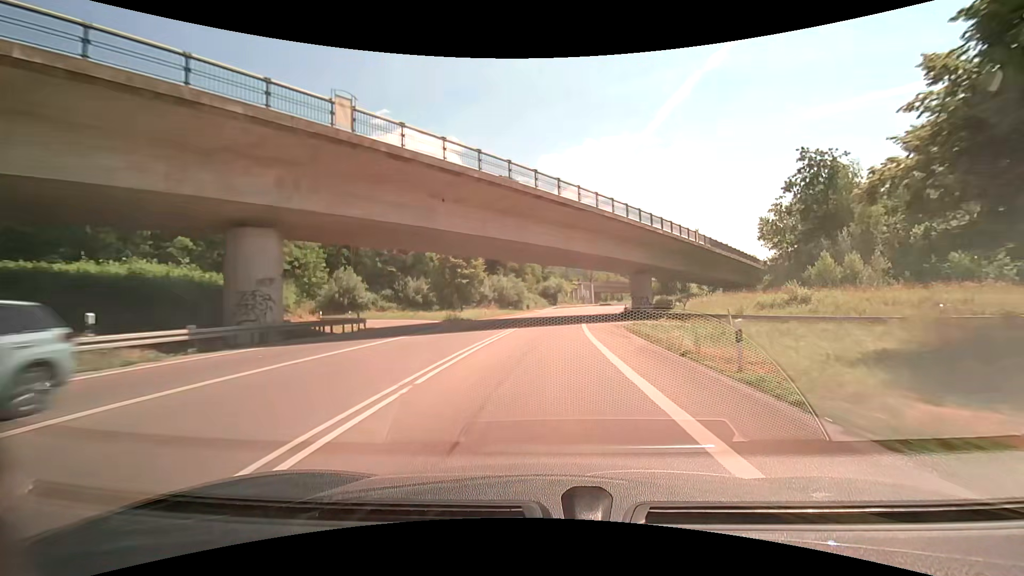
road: trunk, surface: asphalt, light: Day
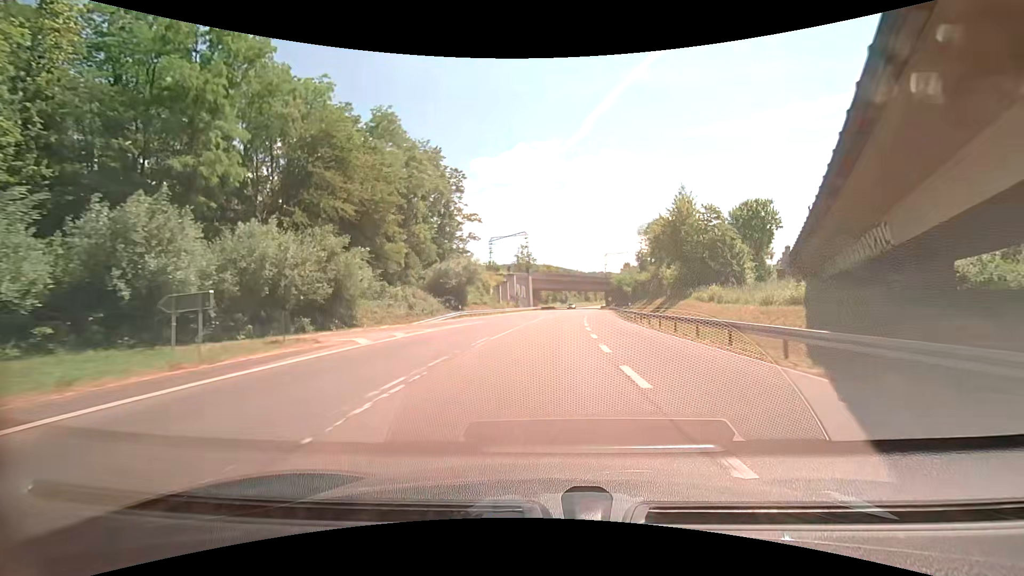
(+4.2, +63.3) m; +8°
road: primary
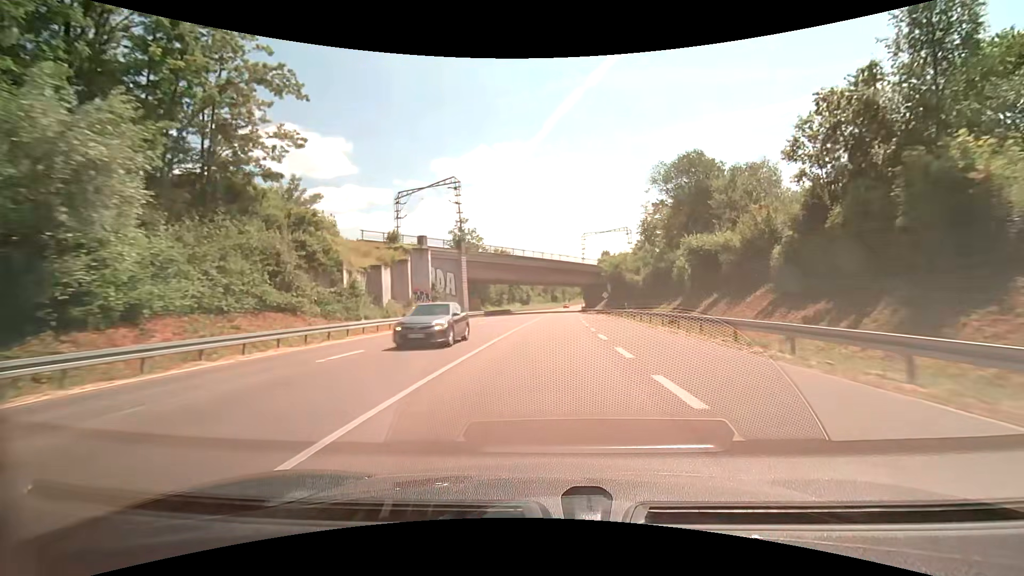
(+1.9, +48.3) m; +4°
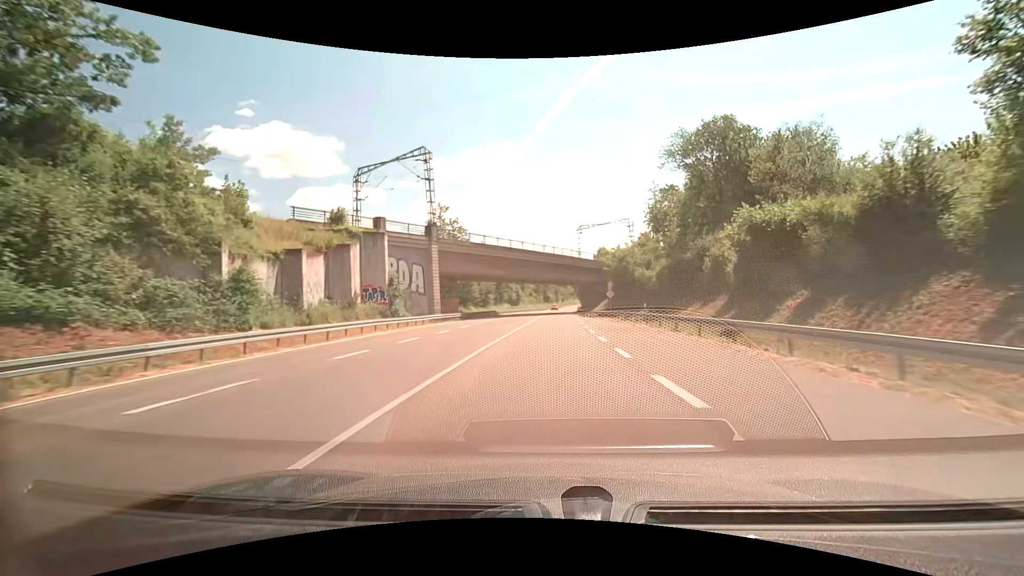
(+0.1, +11.8) m; +1°
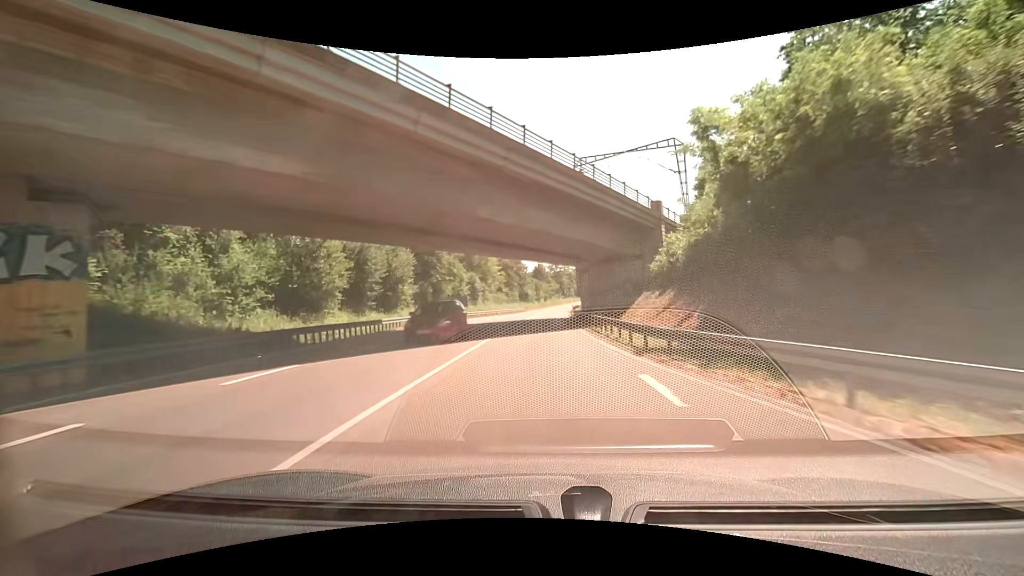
(+1.0, +46.1) m; +2°
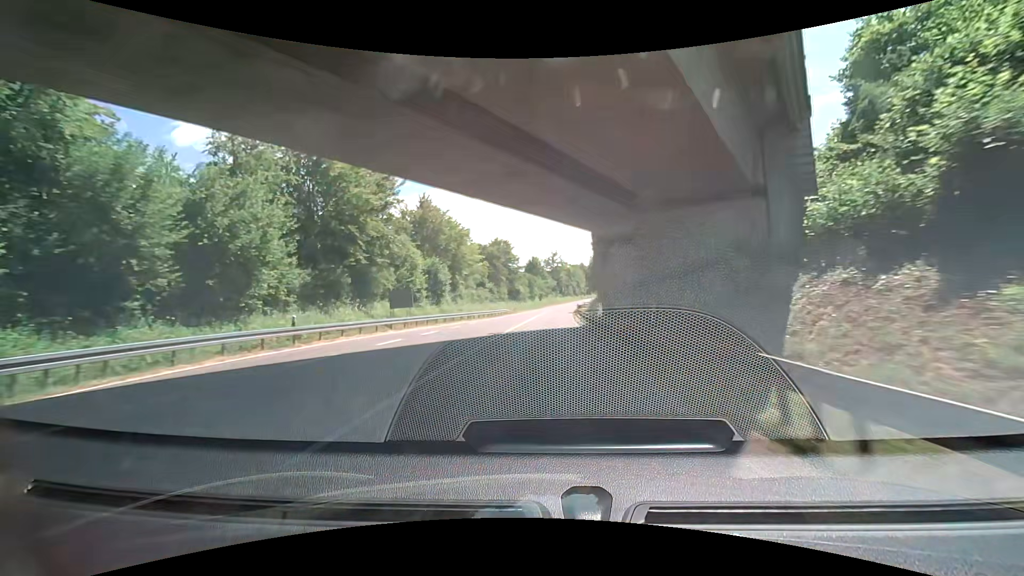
(+0.1, +22.6) m; +1°
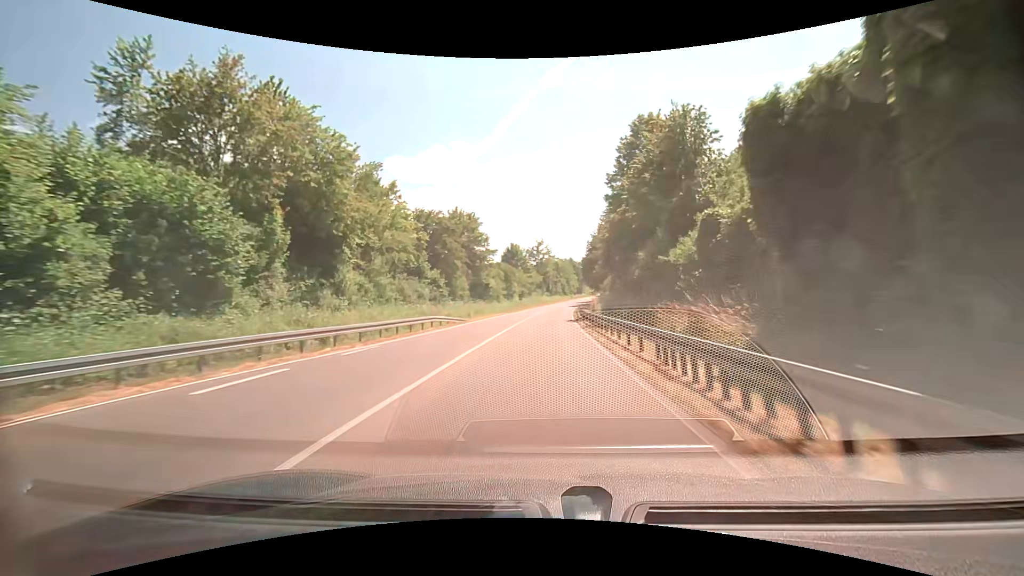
(+0.7, +33.5) m; +1°
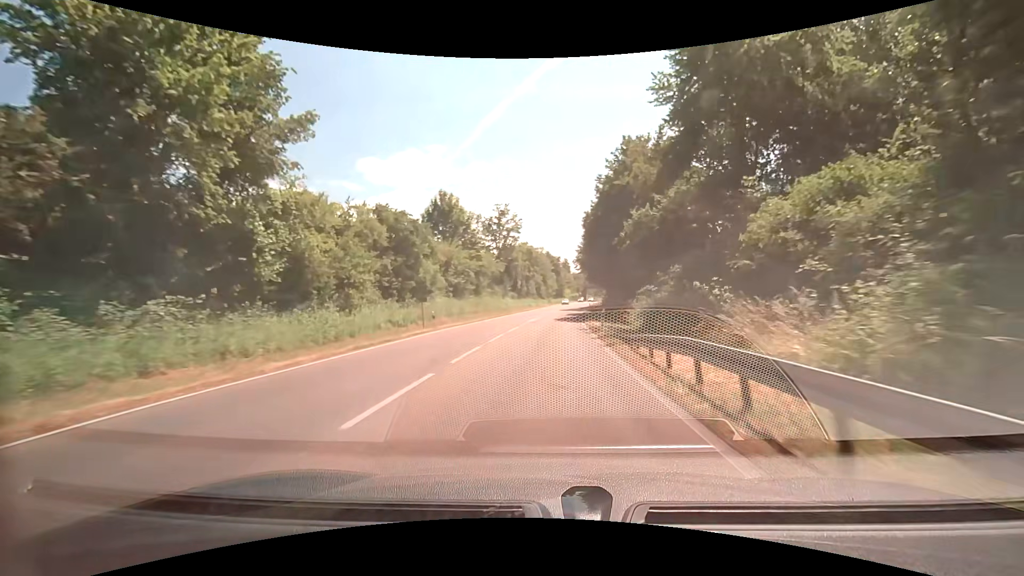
(+1.2, +54.8) m; +3°
(0, +10) (0, +20) (+1, +30) (+1, +40) (+2, +50) (+3, +60) (+4, +70) (+5, +80) (+6, +90) (+7, +100) m
